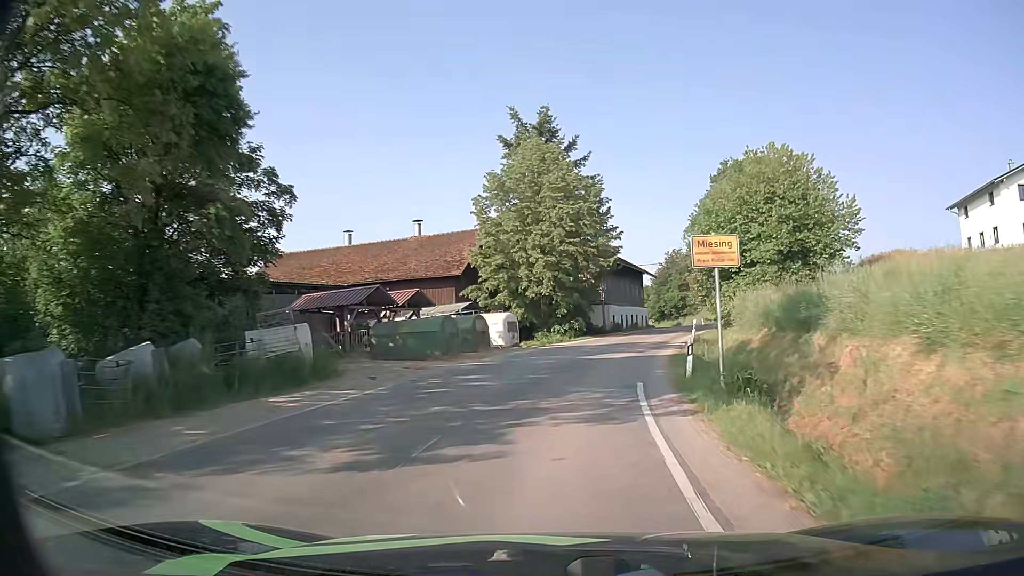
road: secondary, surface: asphalt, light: Day
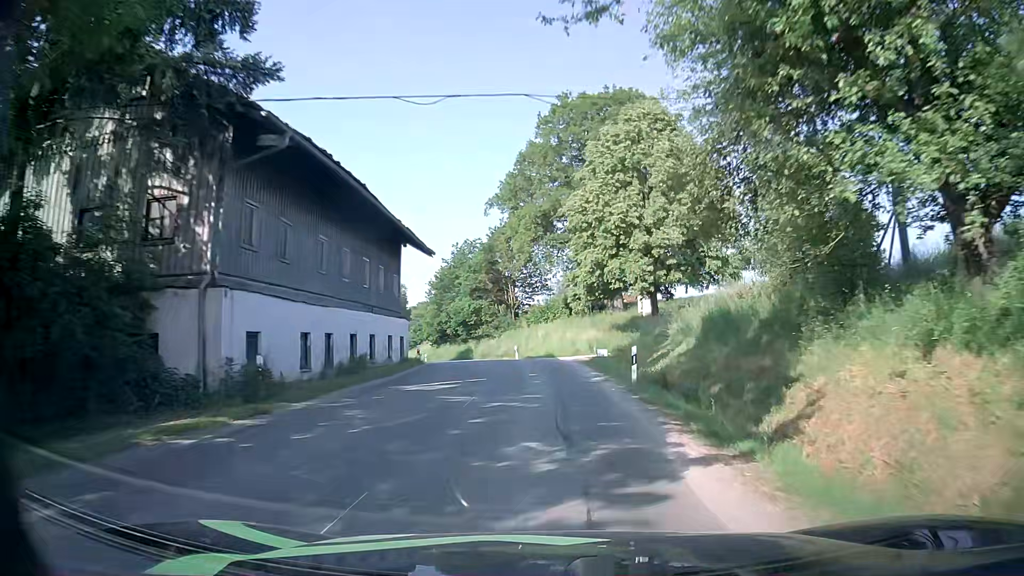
(+6.3, +39.4) m; +18°
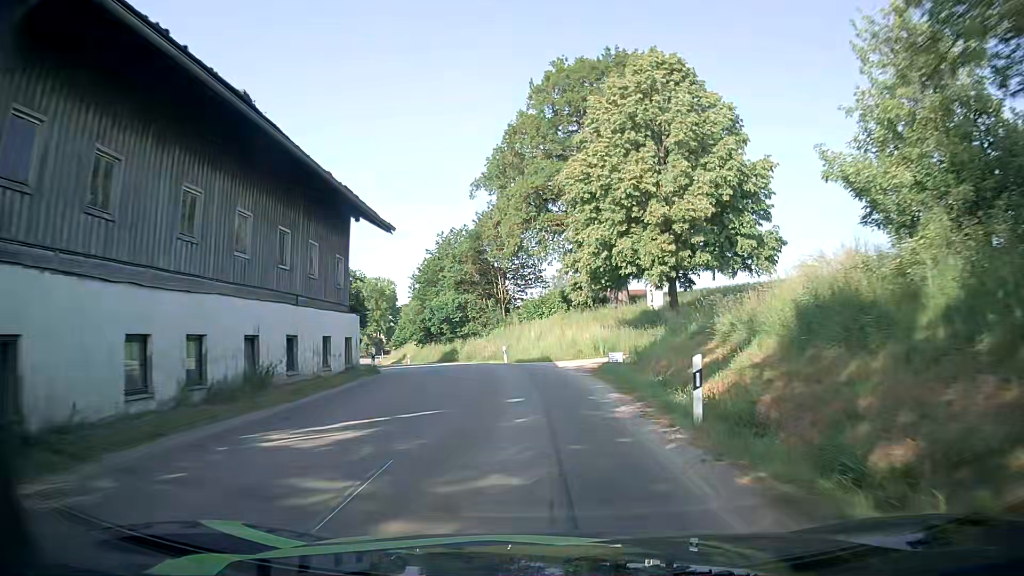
(0.0, +7.8) m; 0°
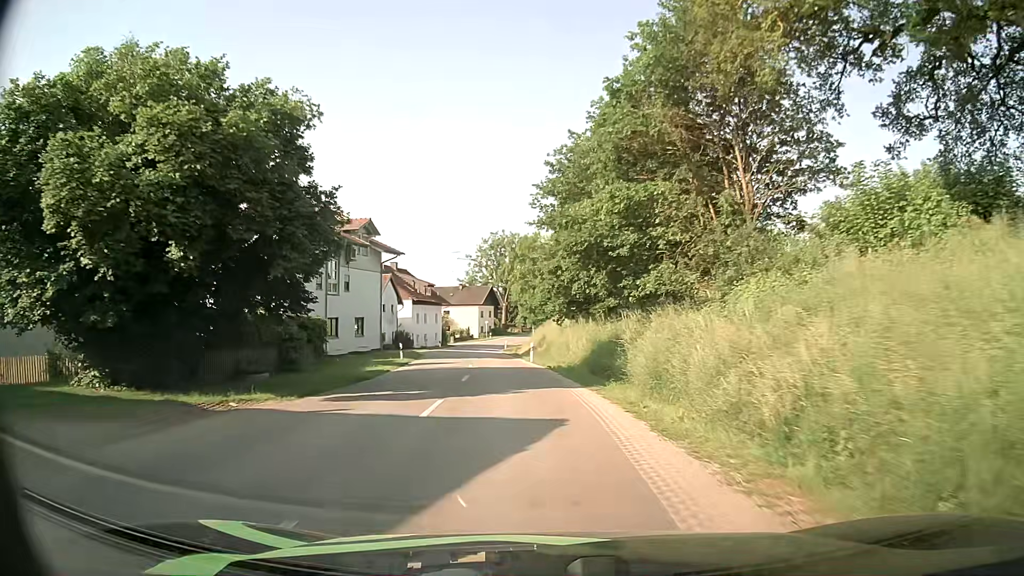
(-3.6, +39.0) m; -14°
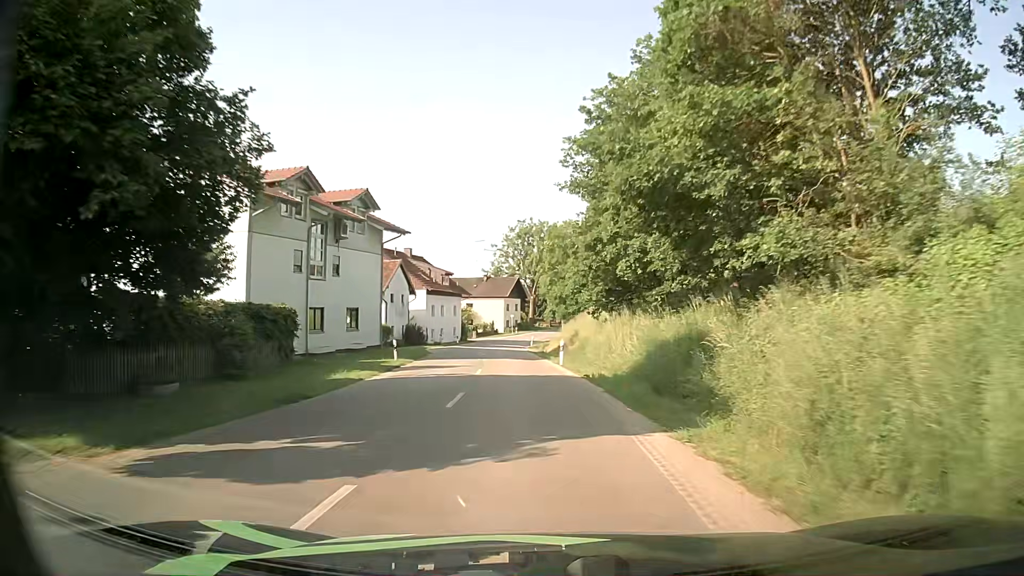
(-0.3, +8.1) m; -3°
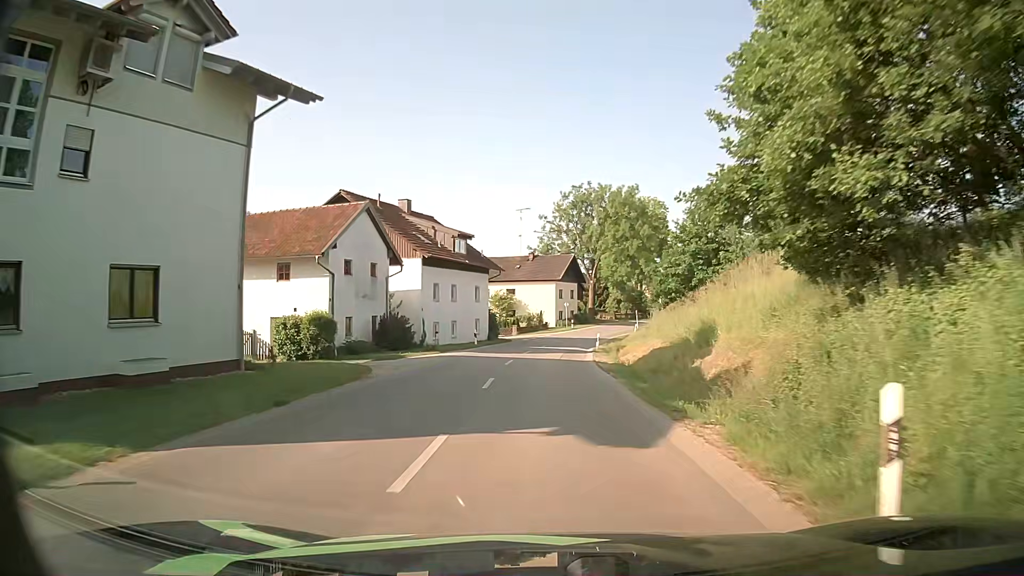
(-1.2, +25.1) m; -5°
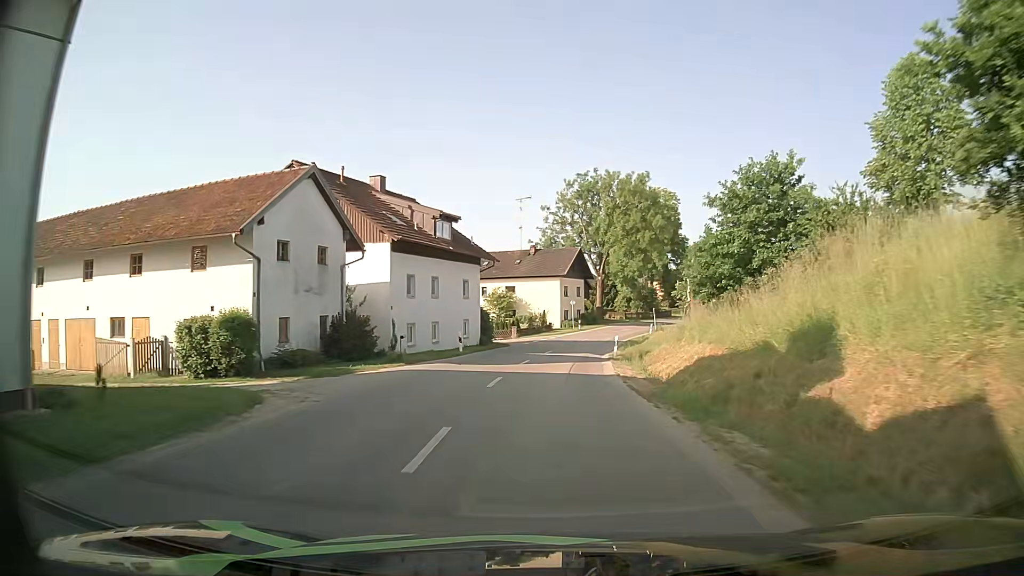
(0.0, +8.3) m; 0°
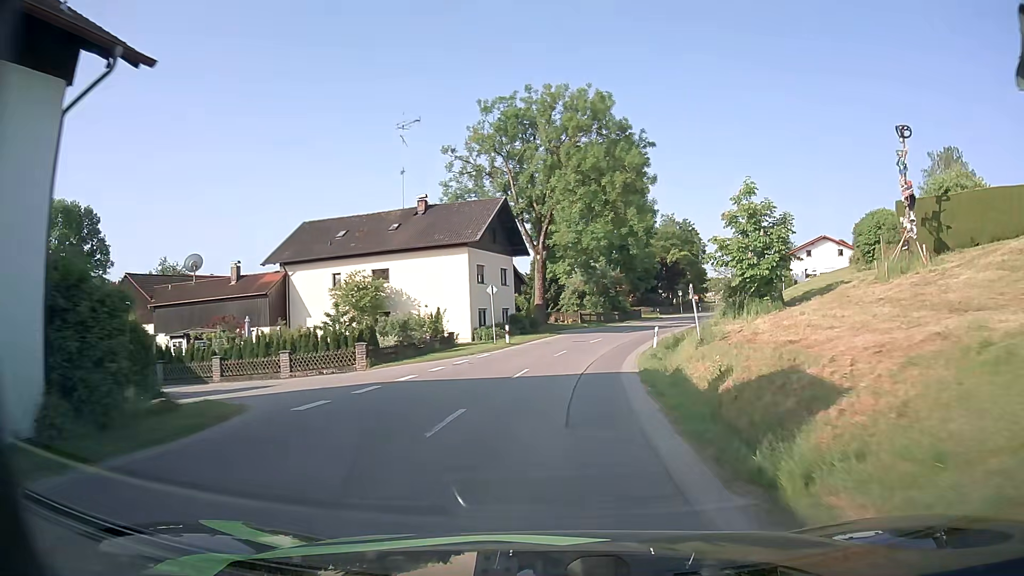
(+1.4, +33.4) m; +5°
(0, +10) (+1, +20) (+2, +30) (+4, +40) (+7, +49) (+11, +59) (+15, +68) (+19, +77) (+23, +86) (+27, +95) m
